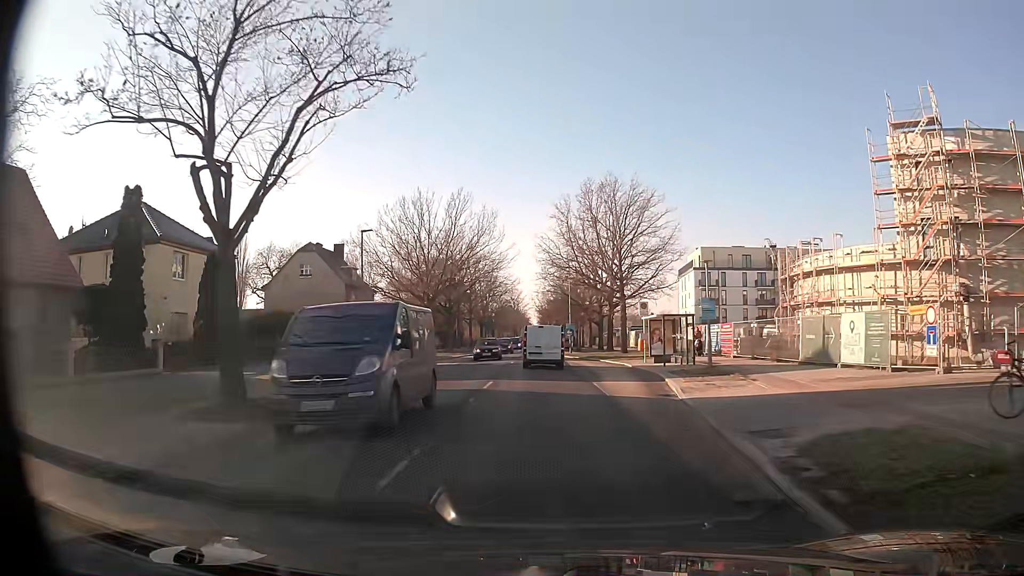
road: secondary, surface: asphalt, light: Day
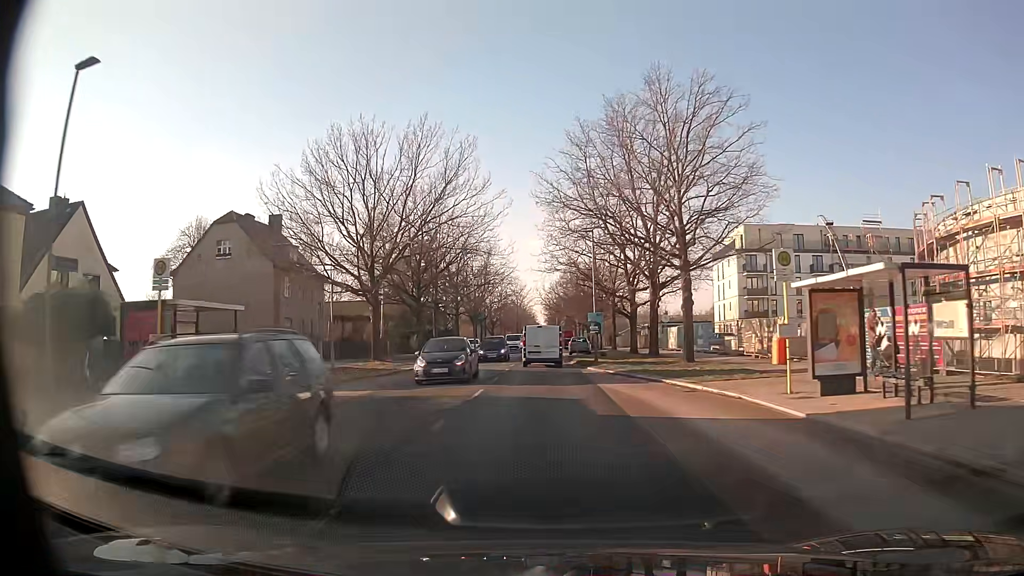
(+0.1, +21.5) m; 0°
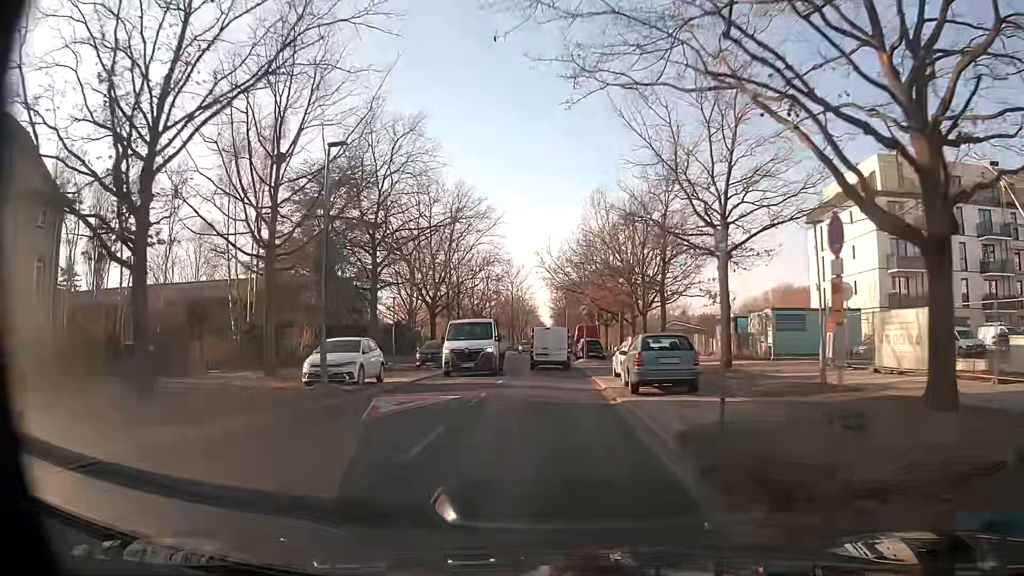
(-0.2, +37.8) m; -1°
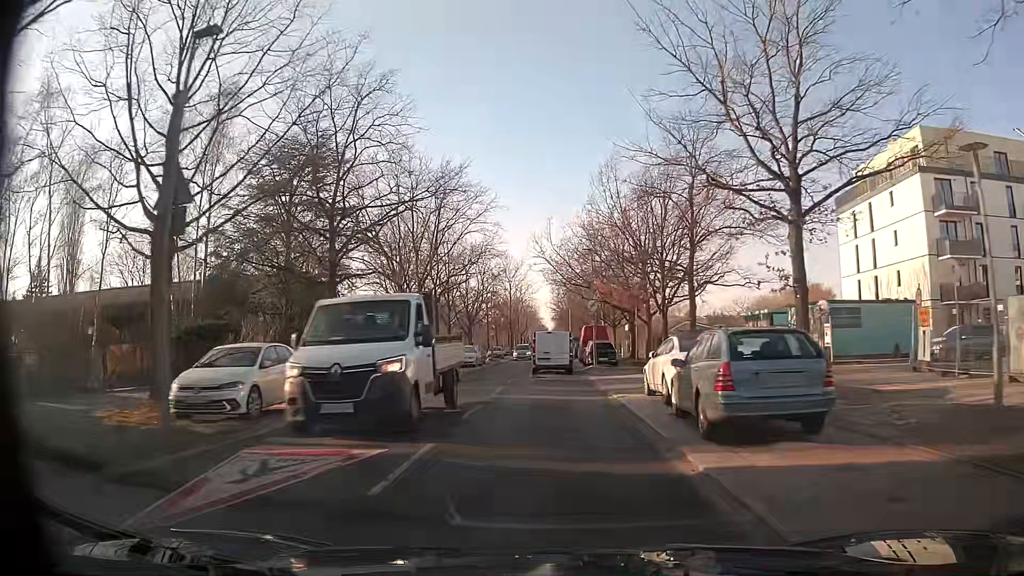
(0.0, +7.6) m; 0°
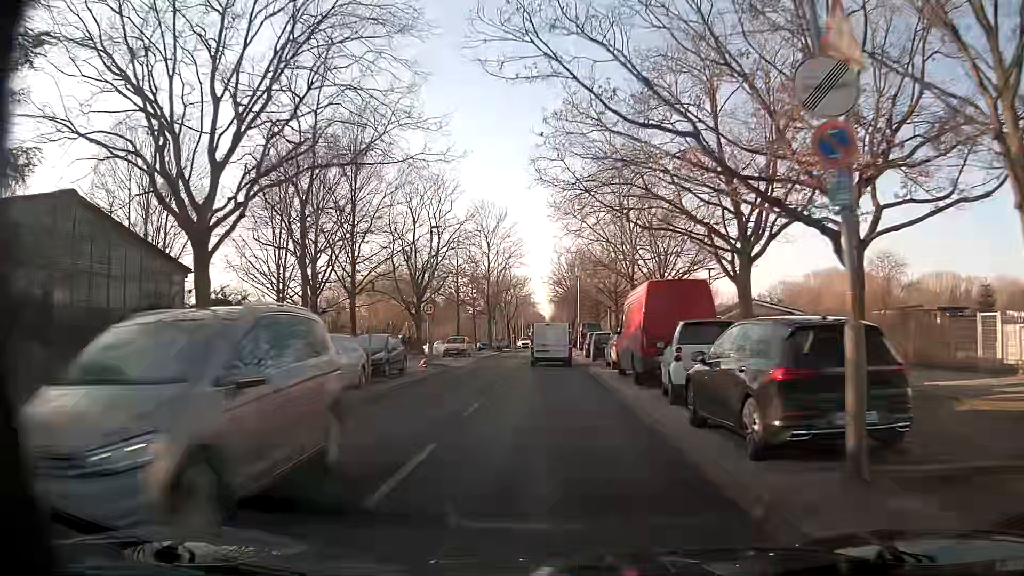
(0.0, +30.8) m; +1°
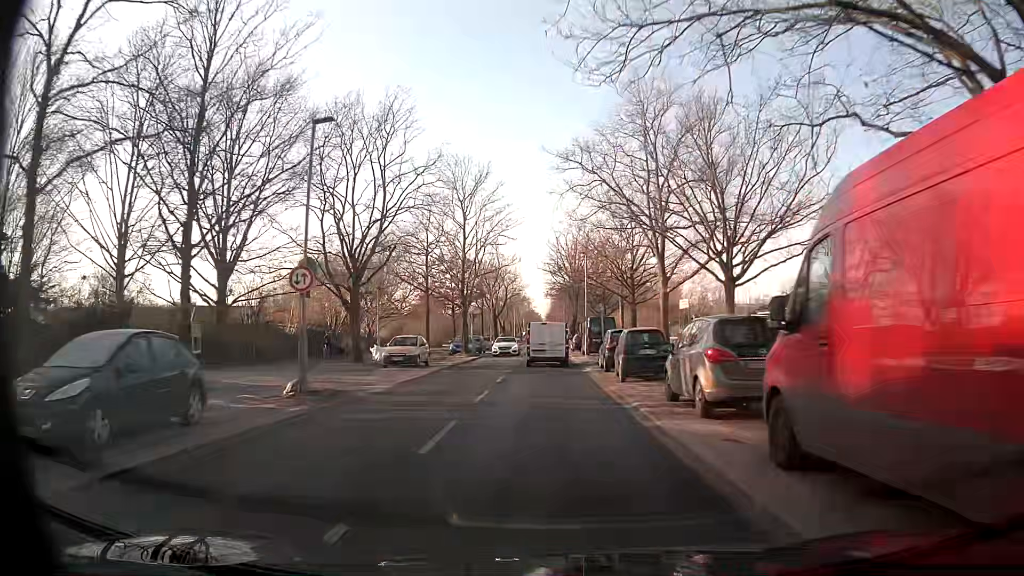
(-0.1, +15.7) m; -1°
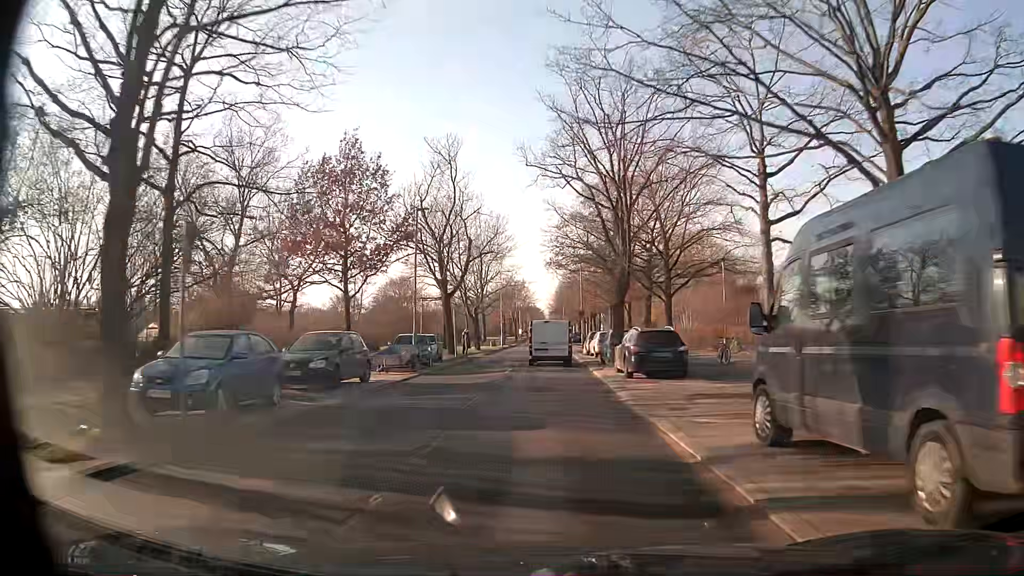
(+0.2, +38.7) m; 0°
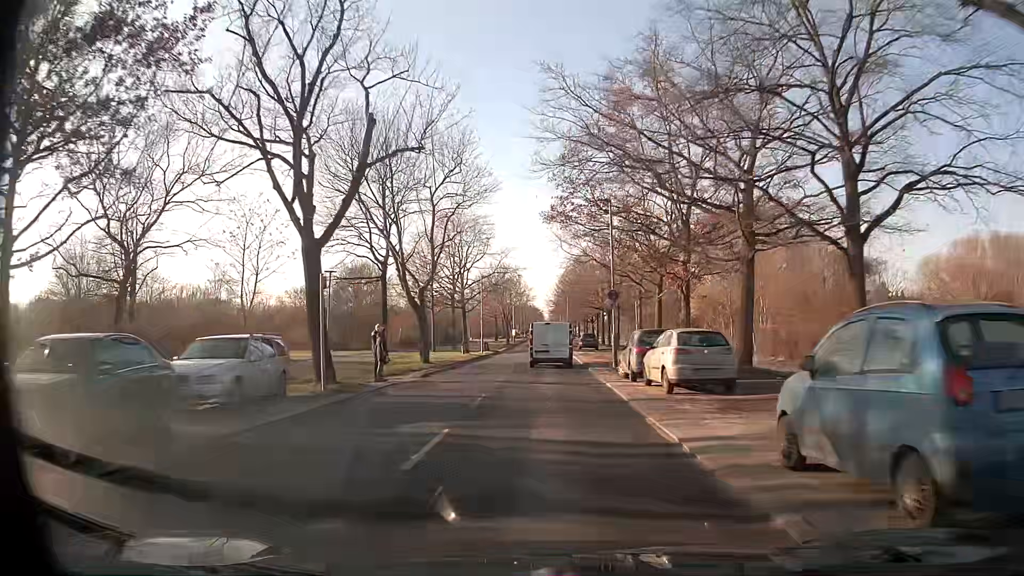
(-0.2, +22.8) m; -1°
(0, +10) (0, +20) (0, +30) (0, +40) (+1, +50) (+1, +60) (+1, +70) (+1, +80) (+1, +90) (+1, +100) m
